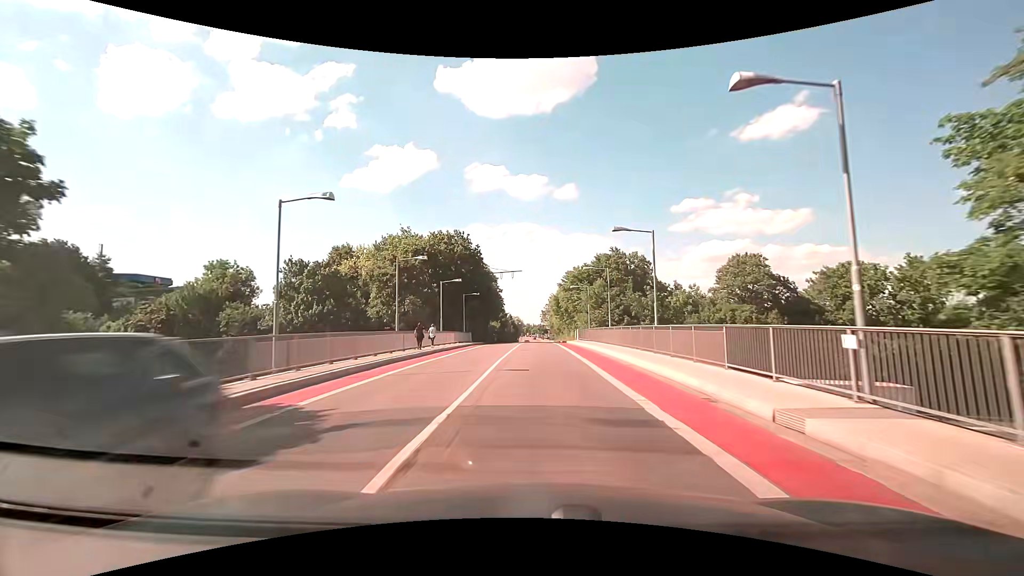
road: tertiary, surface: asphalt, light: Day
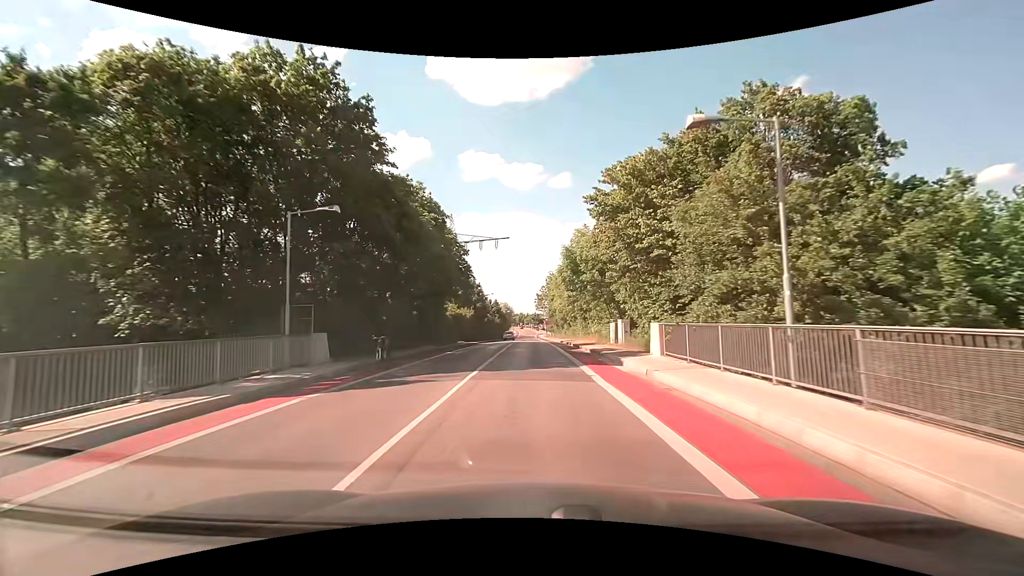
(+0.3, +38.2) m; +1°
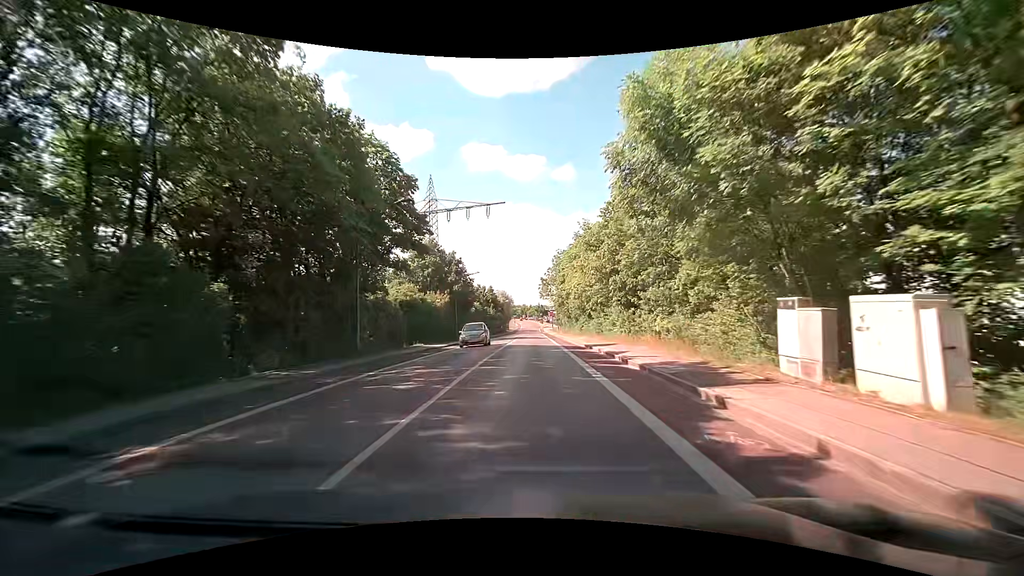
(-0.1, +22.9) m; -1°
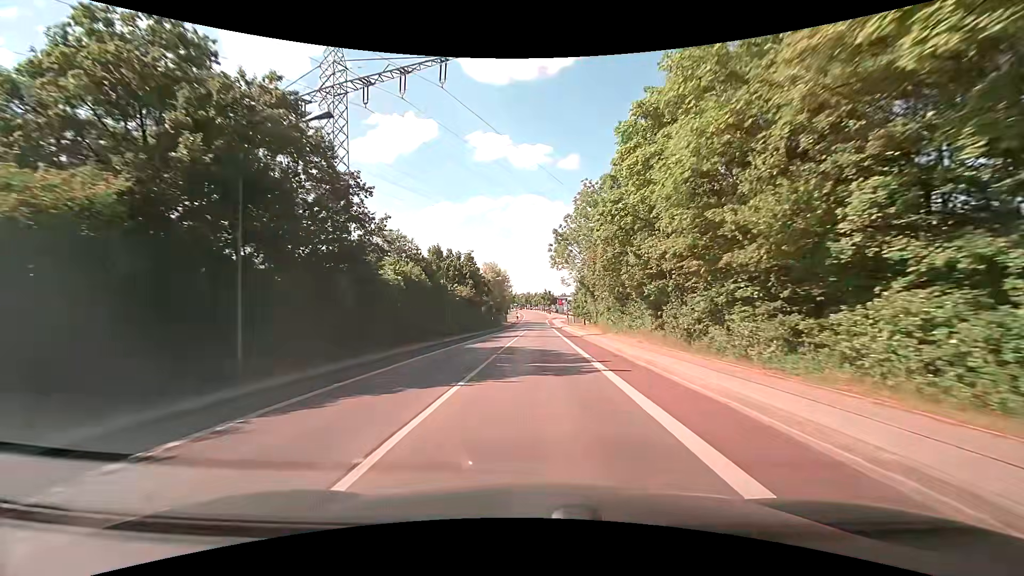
(+0.1, +39.5) m; -1°
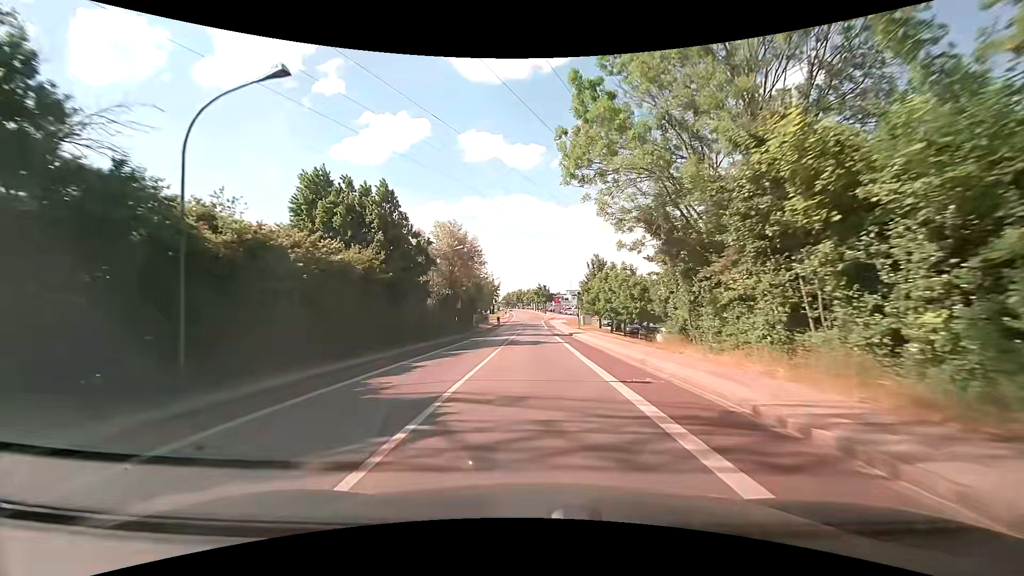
(+0.3, +31.6) m; +2°
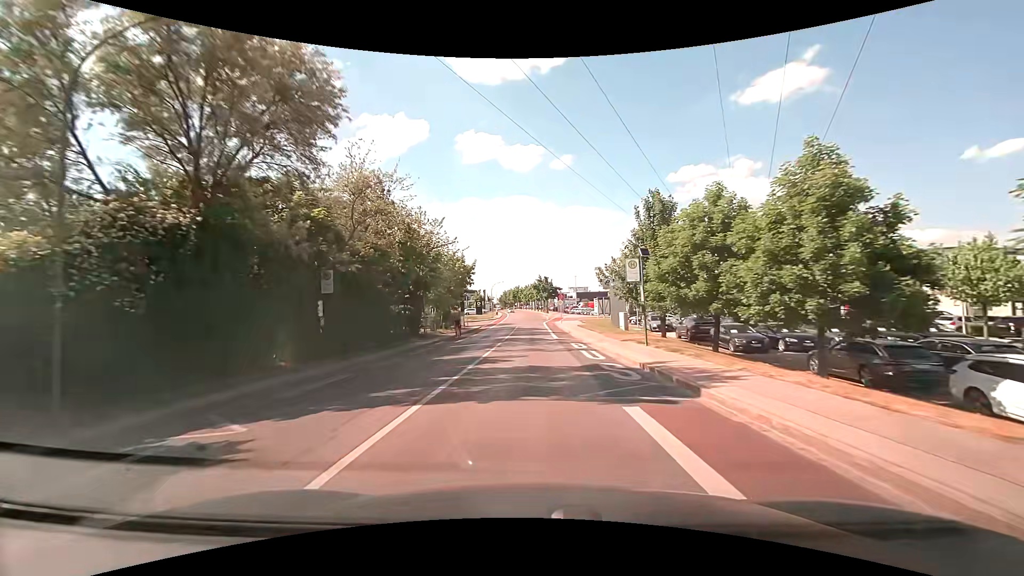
(-0.2, +31.9) m; 0°
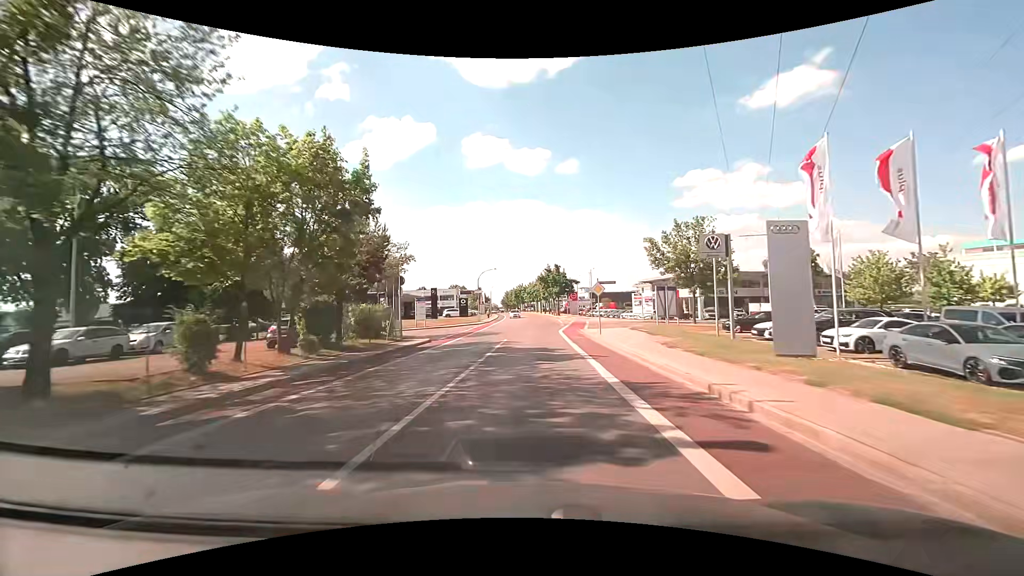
(-0.2, +32.1) m; 0°
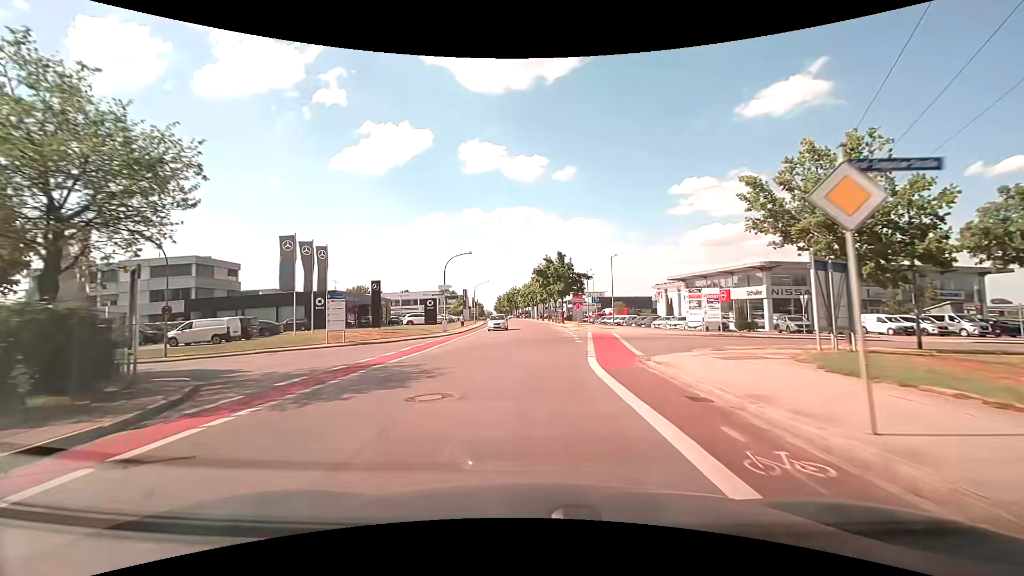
(-0.1, +22.9) m; 0°
(0, +10) (0, +20) (+1, +30) (+1, +40) (0, +50) (0, +60) (-1, +70) (-1, +80) (-2, +90) (-3, +100) m
